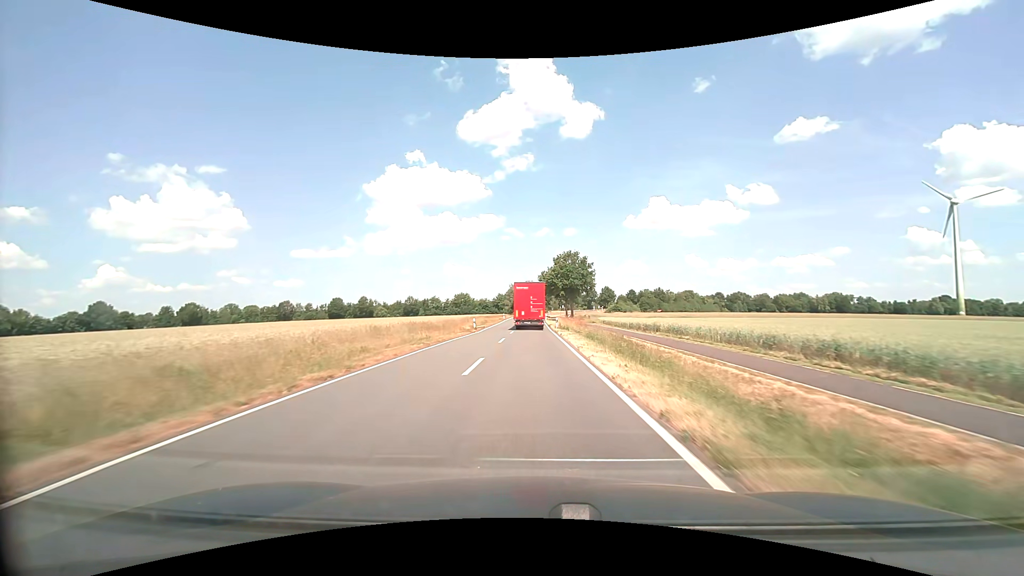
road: secondary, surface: asphalt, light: Day
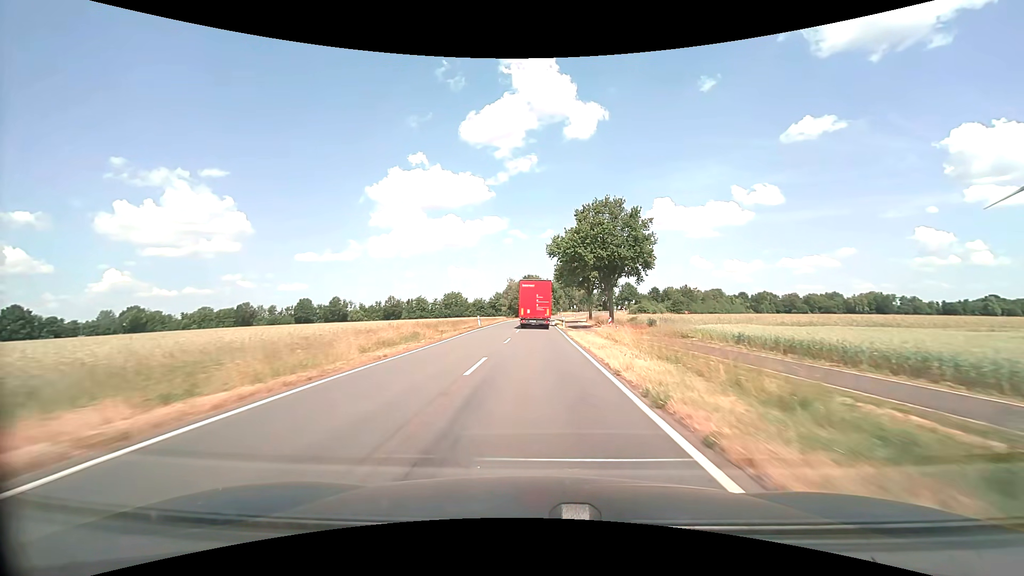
(-0.1, +47.9) m; -1°
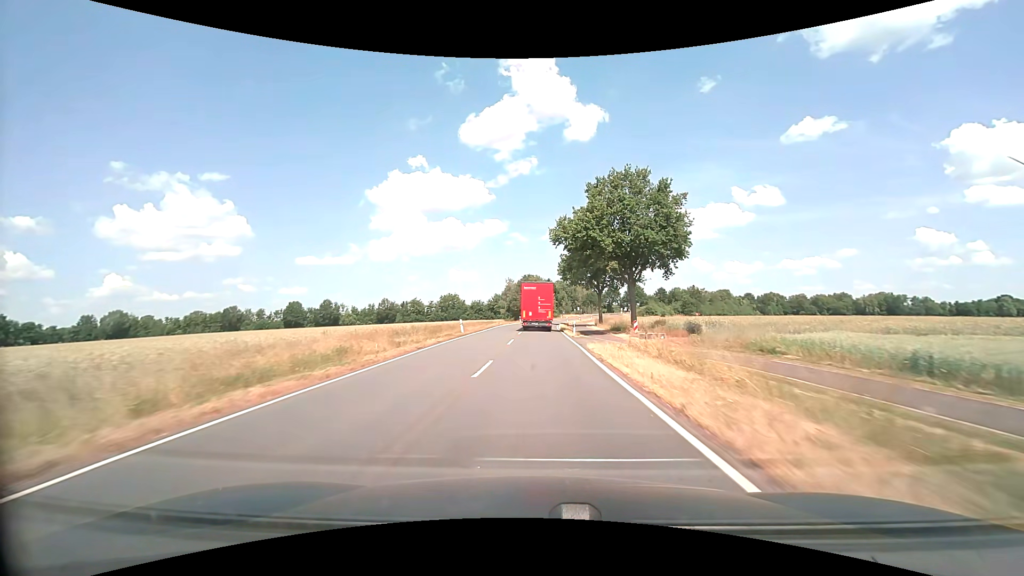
(0.0, +11.8) m; 0°
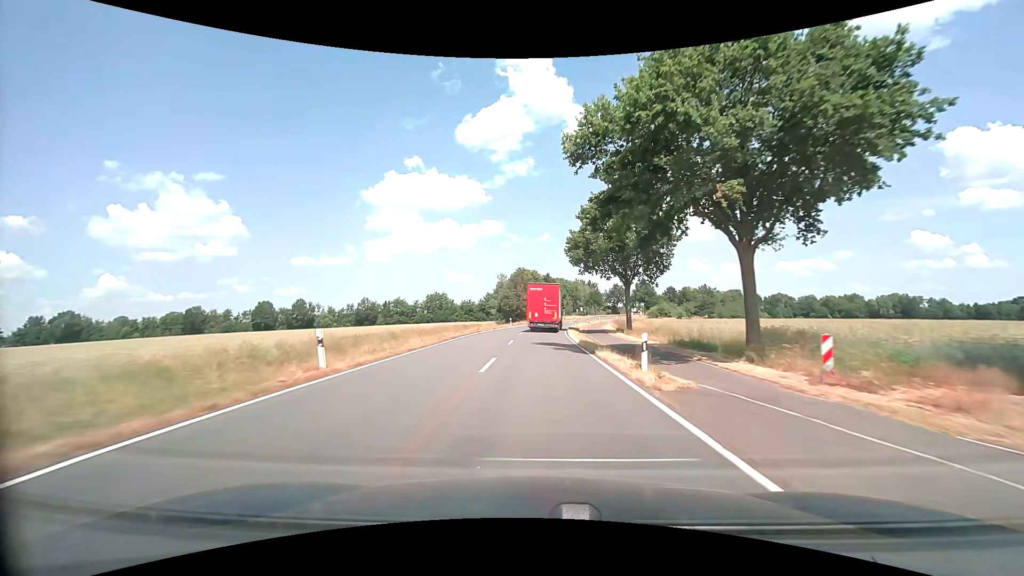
(0.0, +23.5) m; 0°
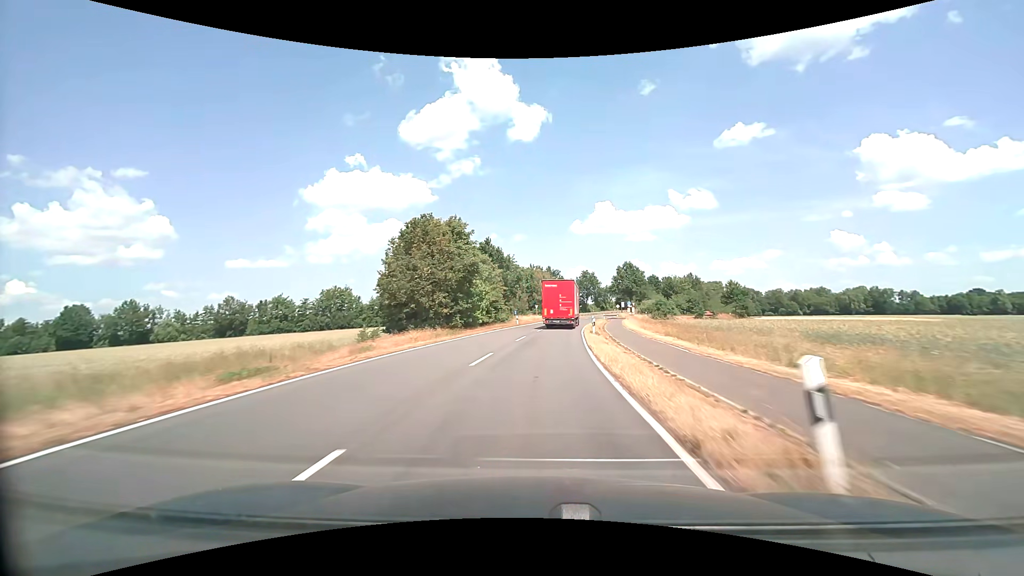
(+2.3, +59.0) m; +6°
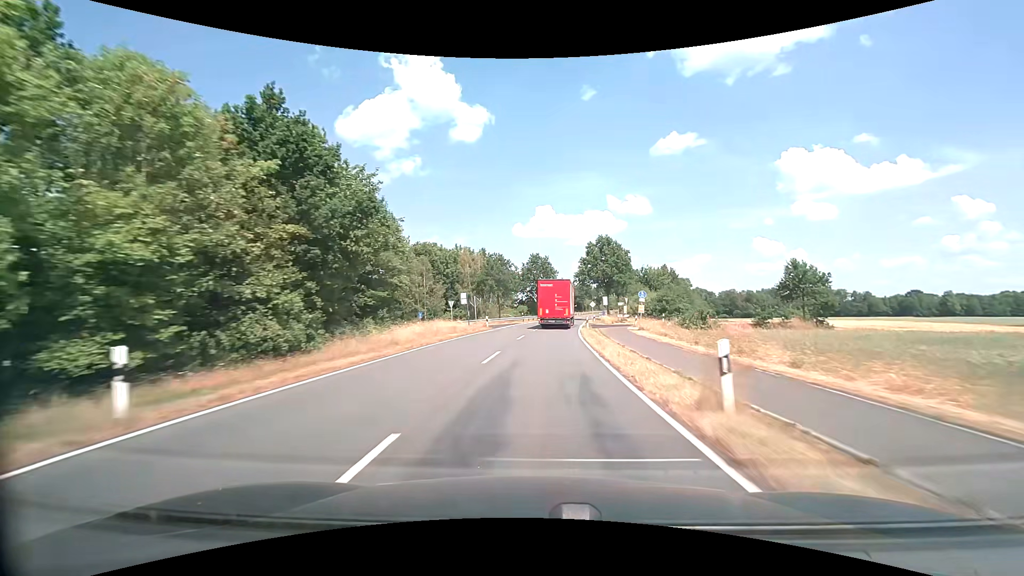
(+2.8, +47.5) m; +7°
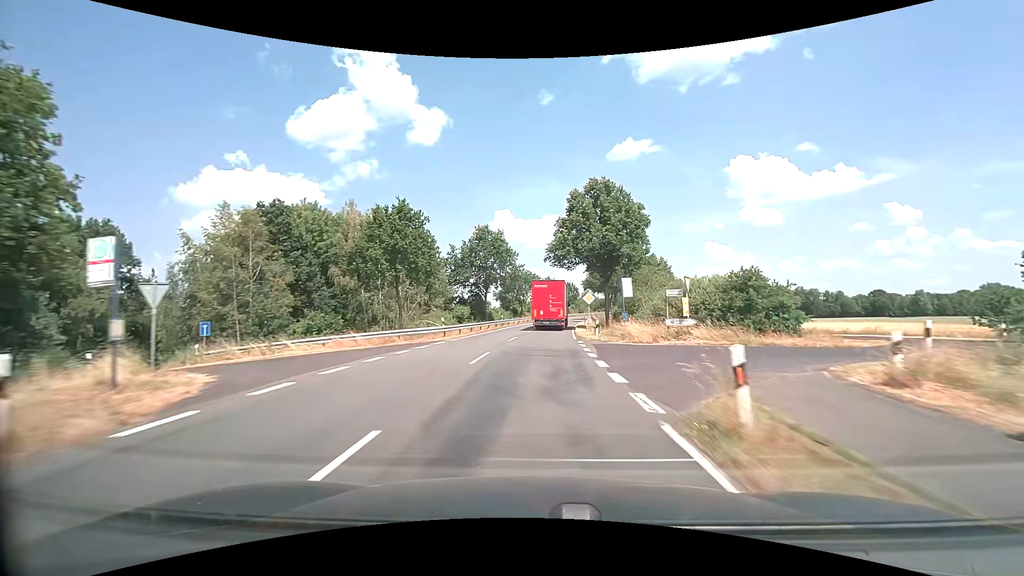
(+1.6, +35.9) m; +5°
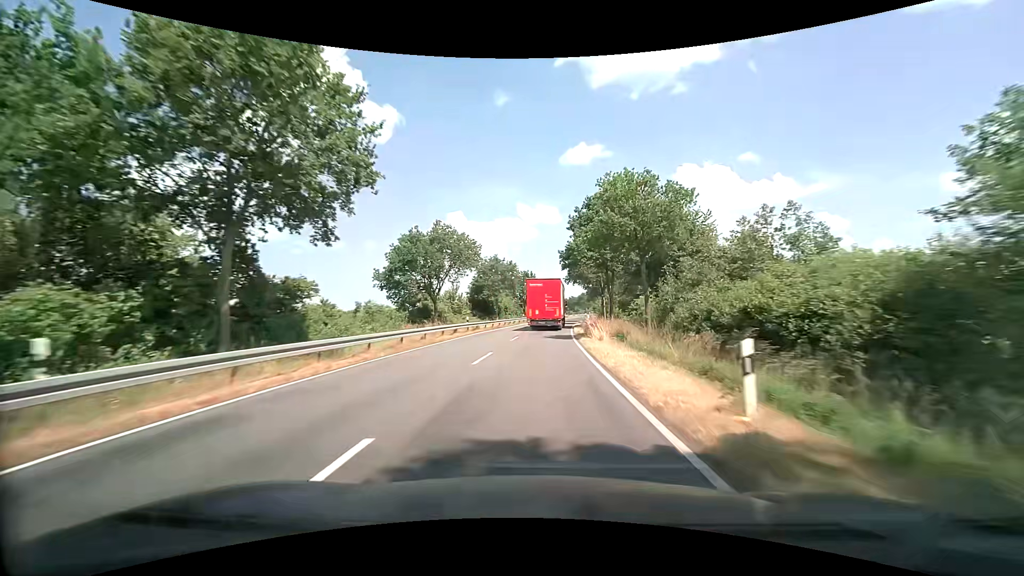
(+2.2, +48.5) m; +6°
(0, +10) (0, +20) (+1, +30) (+1, +40) (+2, +50) (+3, +60) (+4, +70) (+5, +80) (+6, +90) (+7, +100) m
